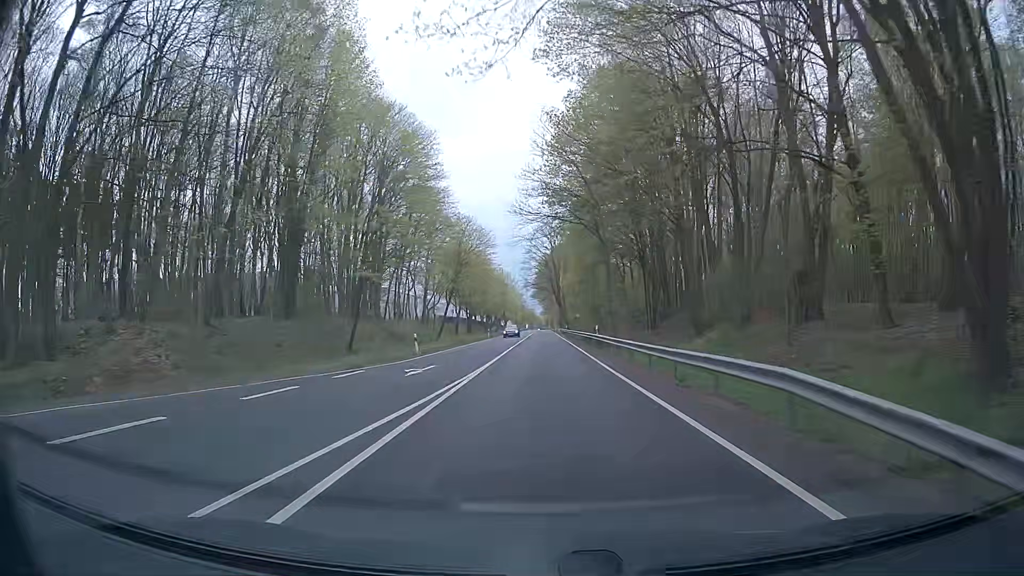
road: primary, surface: asphalt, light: Day
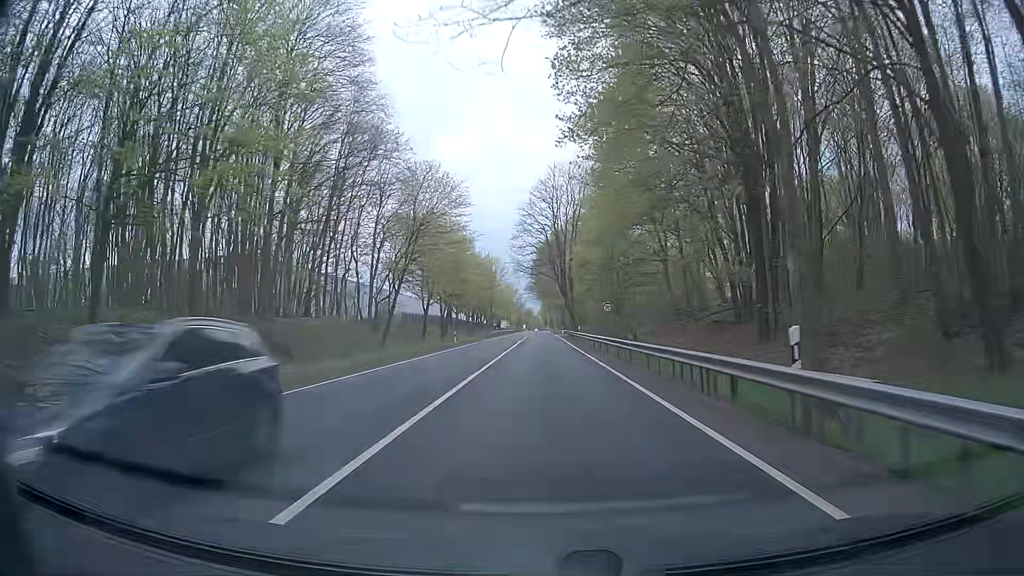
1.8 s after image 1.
(-0.1, +32.2) m; 0°
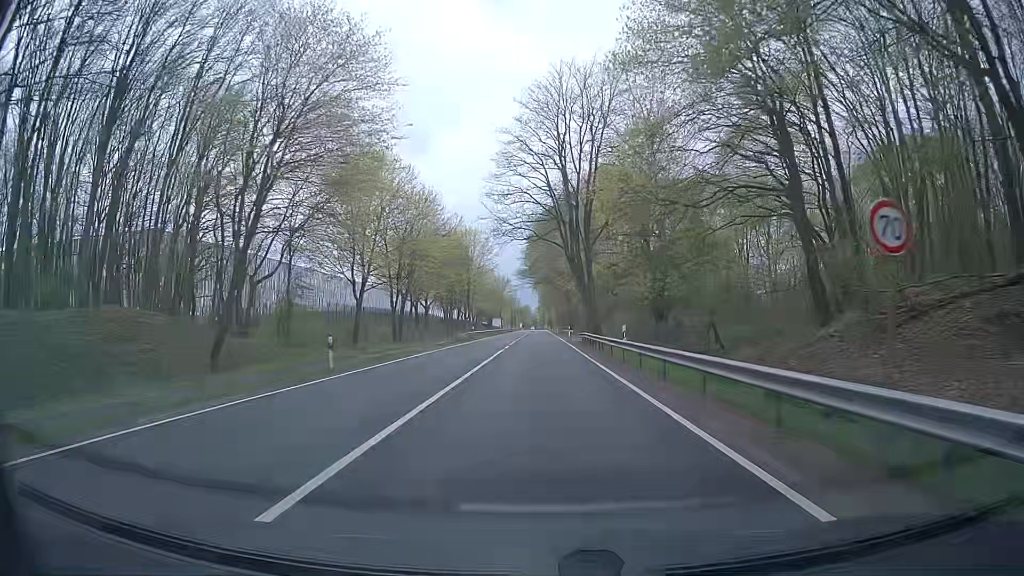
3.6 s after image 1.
(+0.2, +32.2) m; 0°
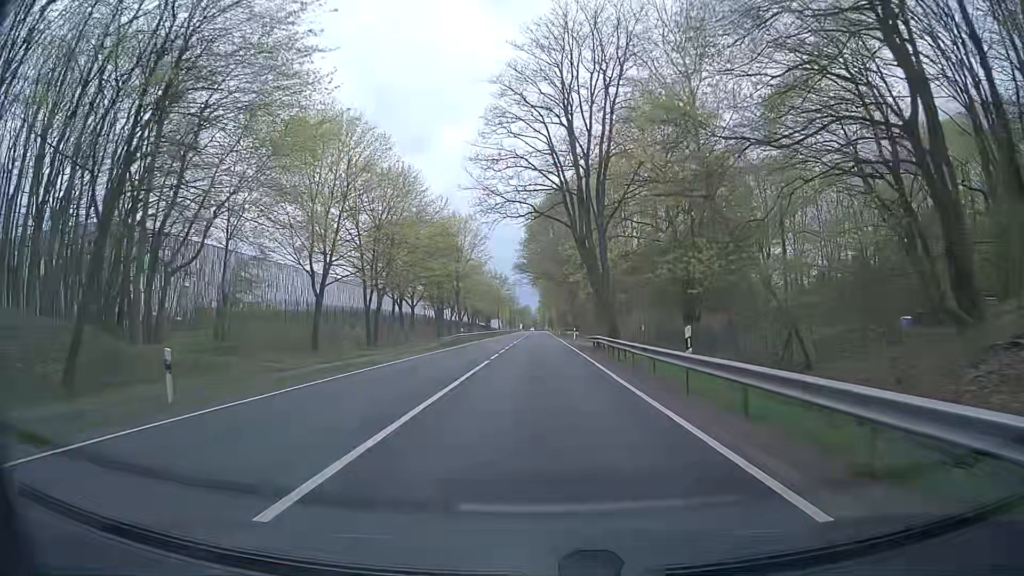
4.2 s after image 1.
(0.0, +10.7) m; 0°
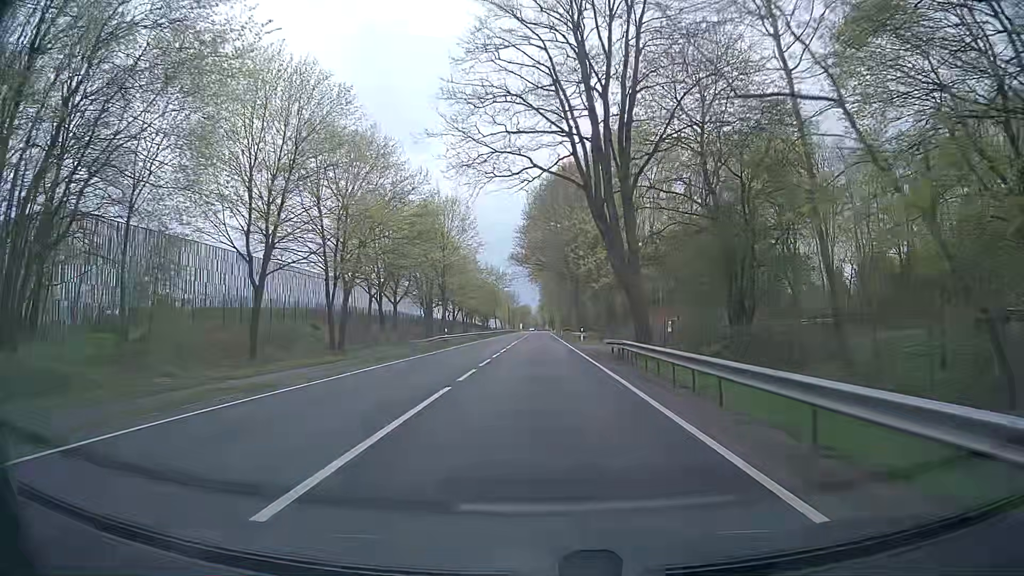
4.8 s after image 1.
(-0.1, +10.7) m; 0°
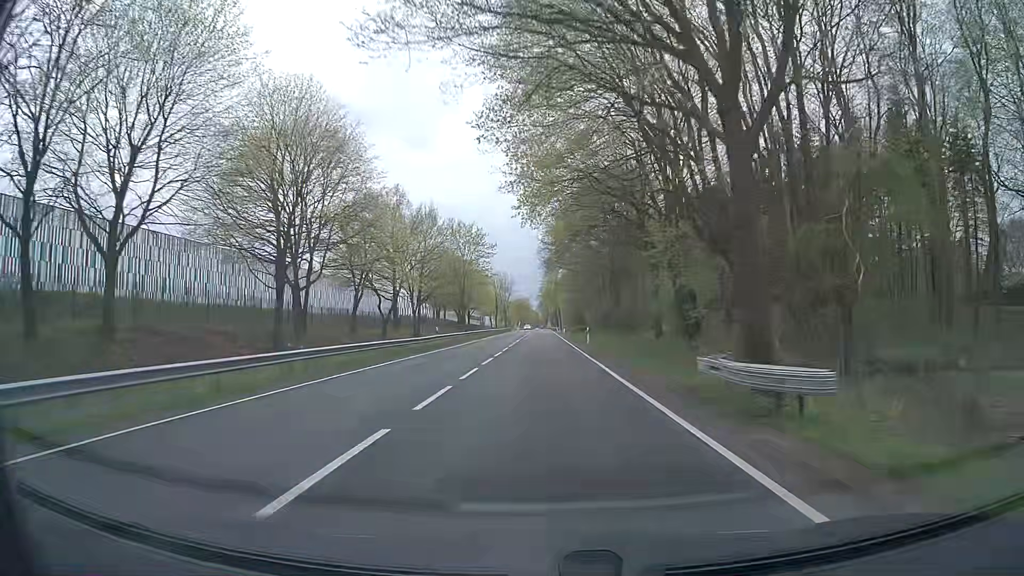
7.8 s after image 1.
(-0.2, +53.7) m; 0°
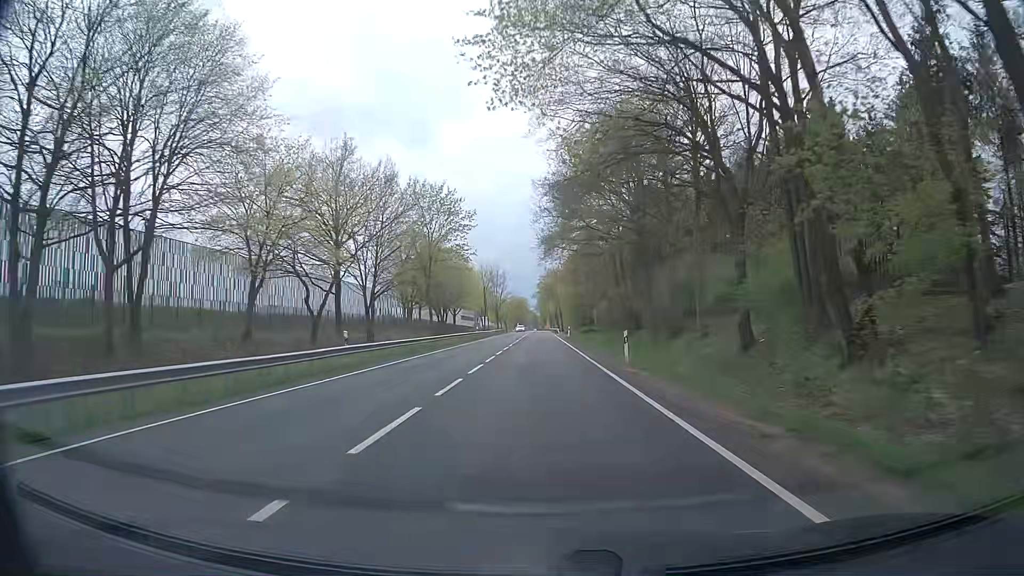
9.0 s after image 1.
(0.0, +21.6) m; 0°
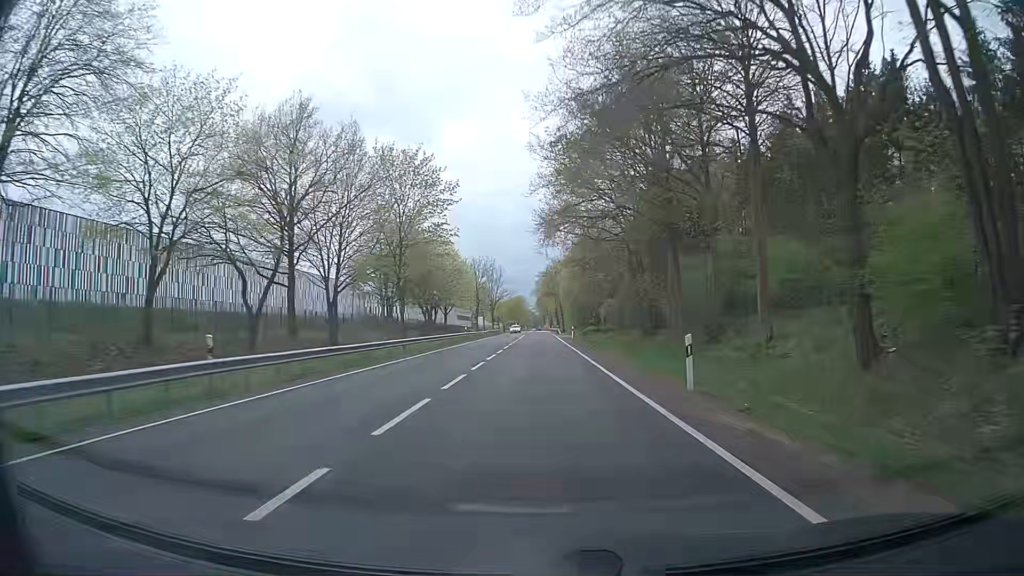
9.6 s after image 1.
(+0.1, +10.8) m; +1°
(0, +10) (0, +20) (0, +30) (0, +40) (0, +50) (-1, +60) (-1, +70) (-1, +80) (-1, +90) (-1, +100) m
